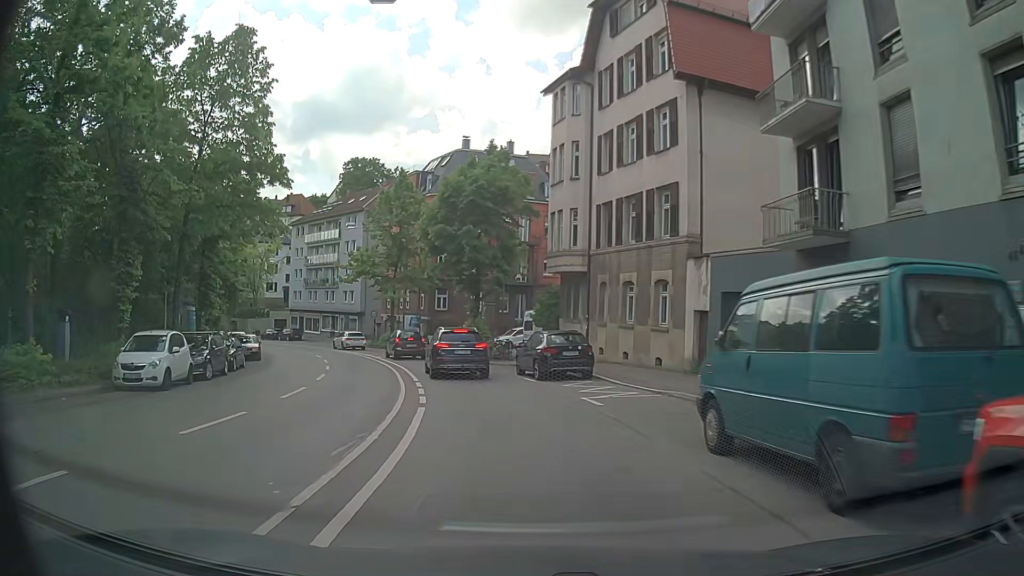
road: secondary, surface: asphalt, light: Day
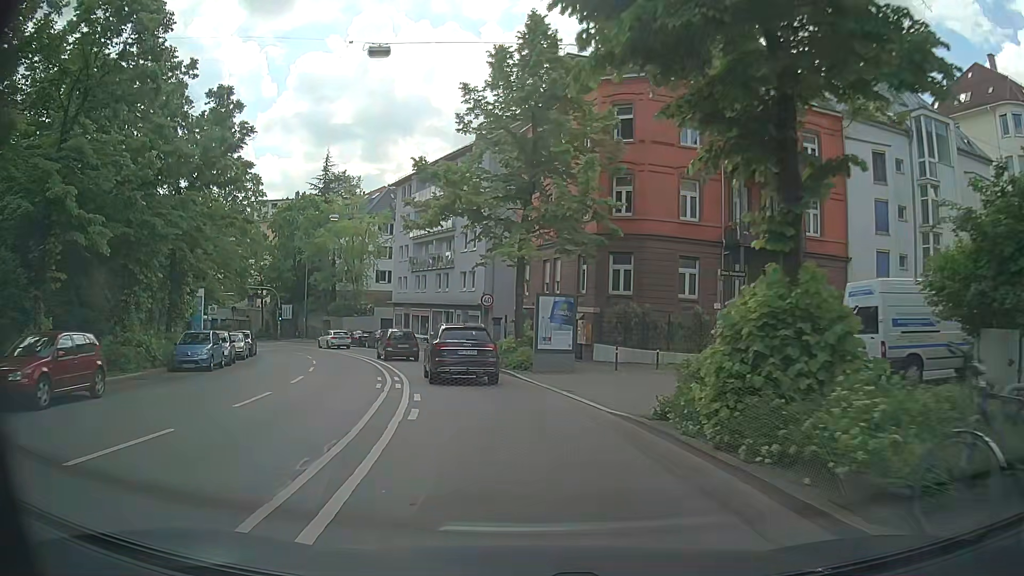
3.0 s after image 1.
(-3.9, +27.9) m; -16°
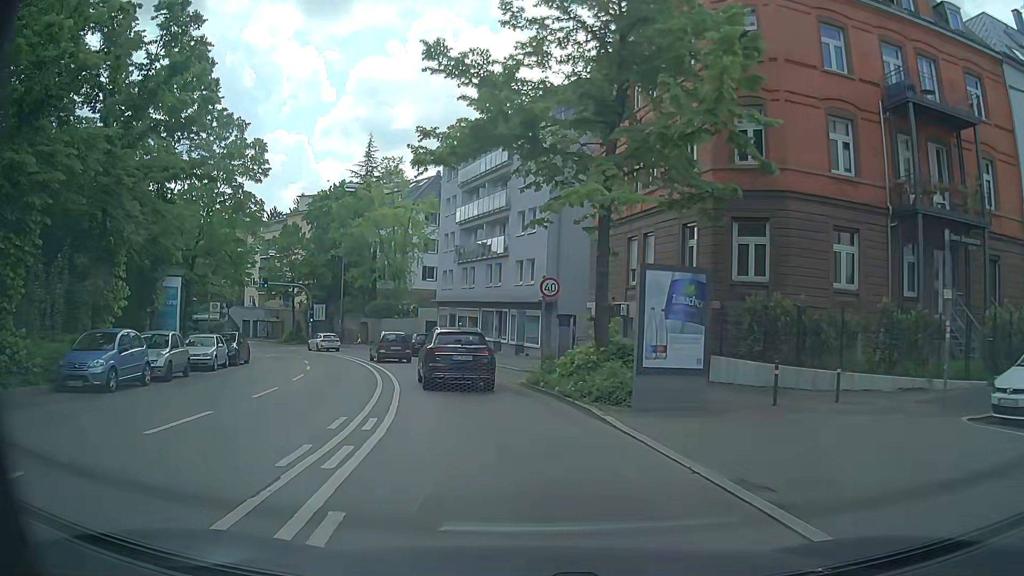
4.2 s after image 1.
(-0.2, +10.1) m; -3°
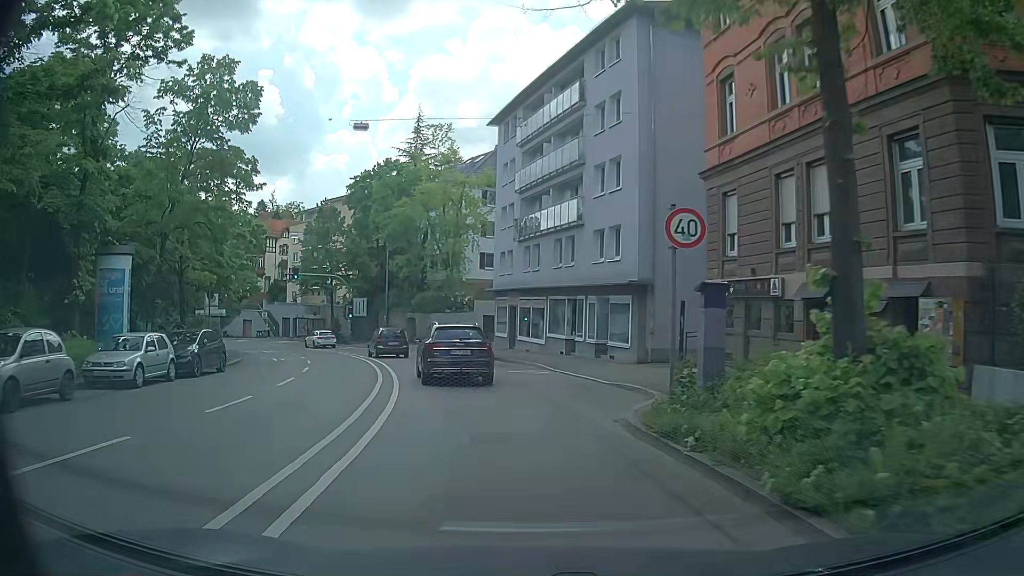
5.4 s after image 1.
(-0.5, +9.9) m; -7°
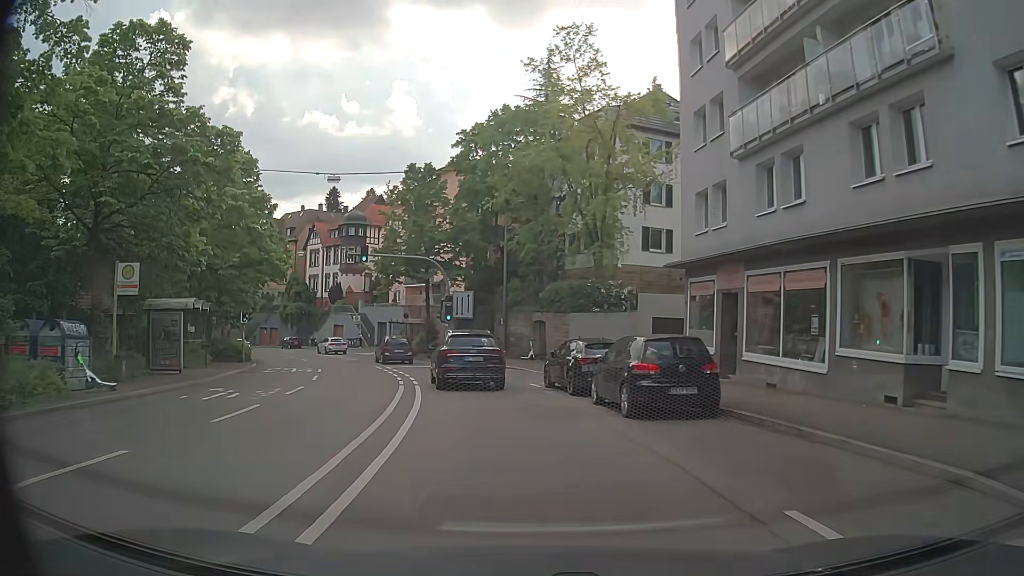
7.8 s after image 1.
(-2.1, +19.9) m; -12°
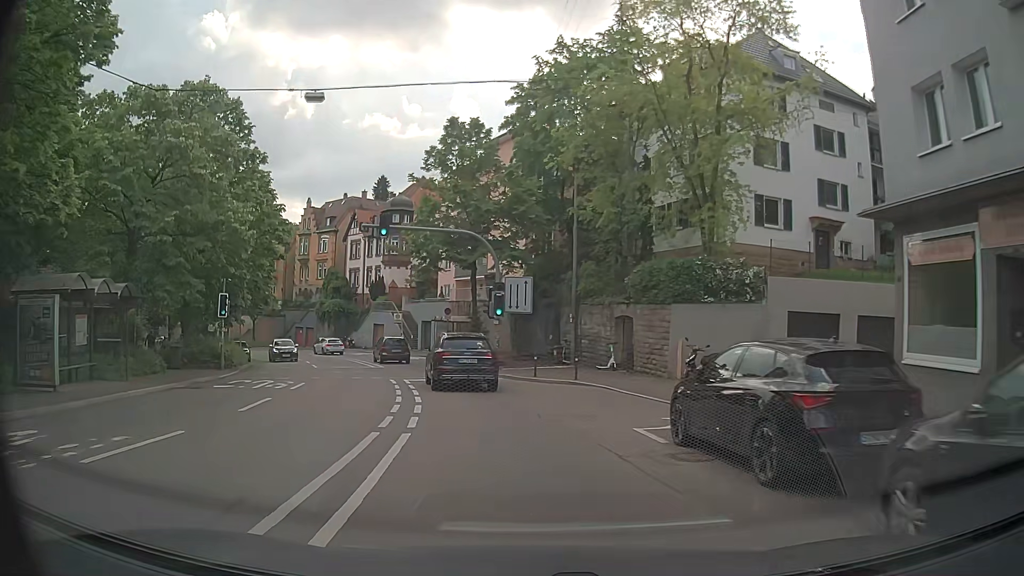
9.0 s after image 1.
(-0.4, +10.6) m; -6°
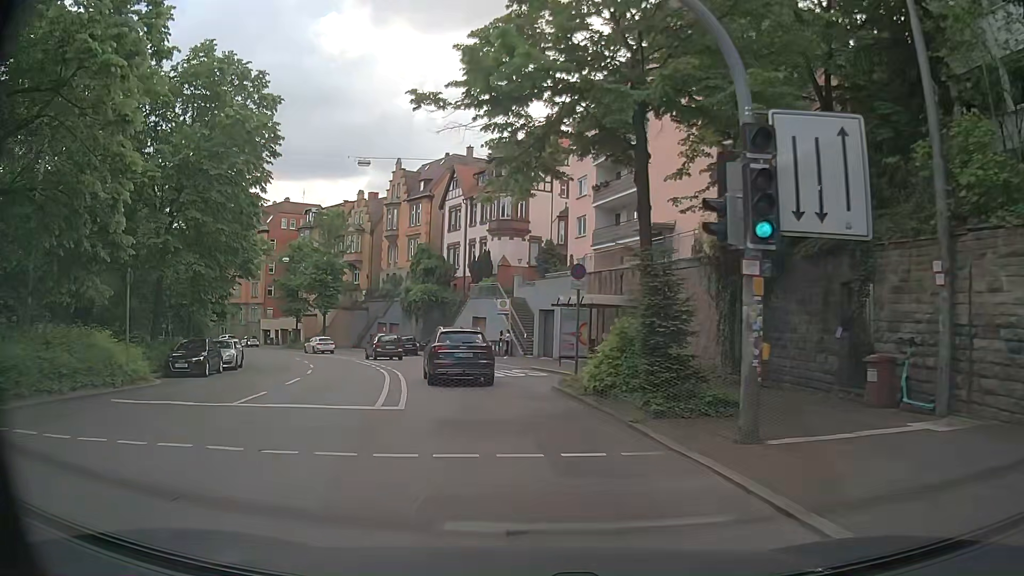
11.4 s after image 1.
(-1.7, +22.2) m; -10°
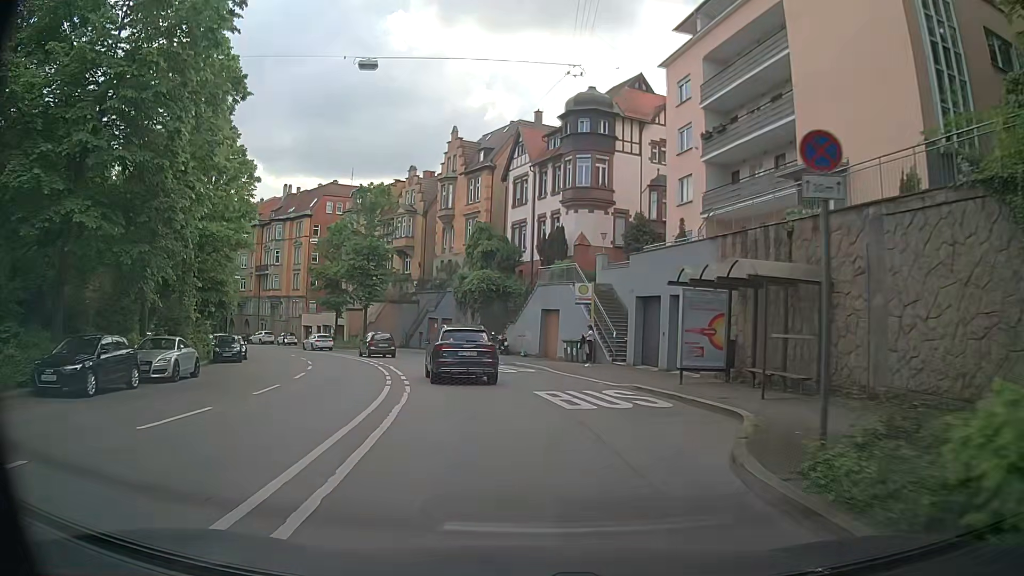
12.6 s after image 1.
(-0.6, +11.1) m; -7°
